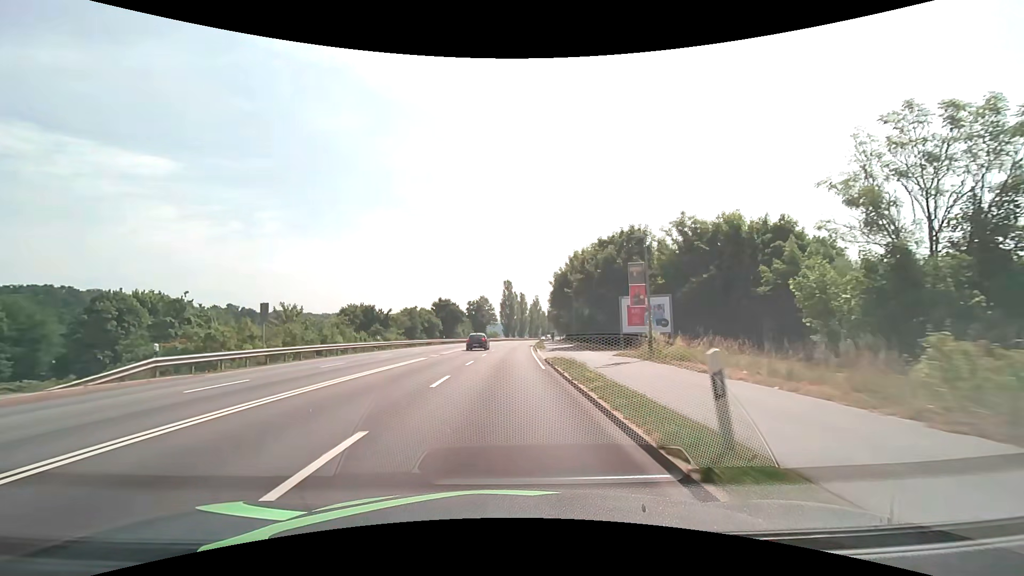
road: primary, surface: asphalt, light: Day
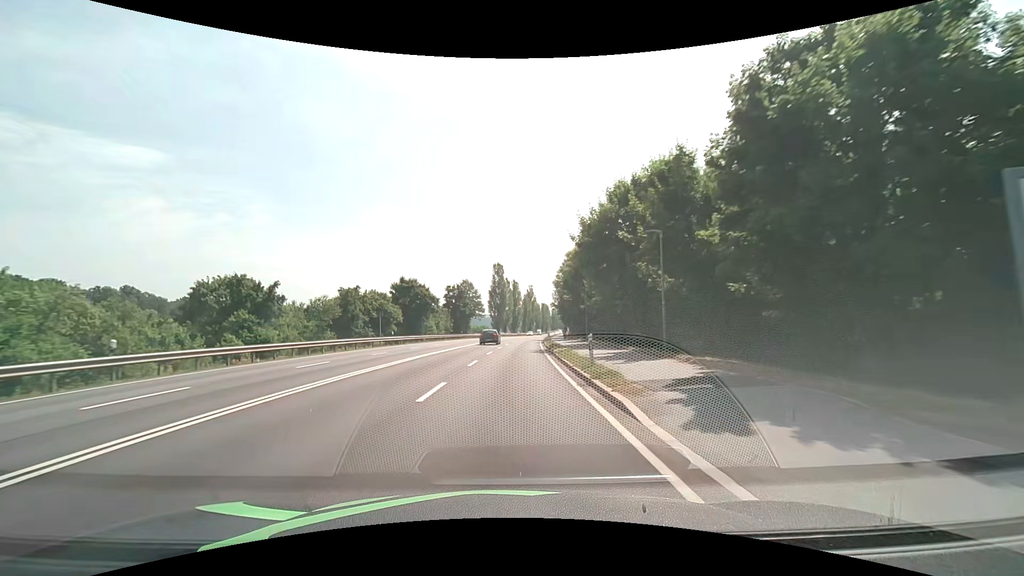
(+0.2, +30.7) m; +1°
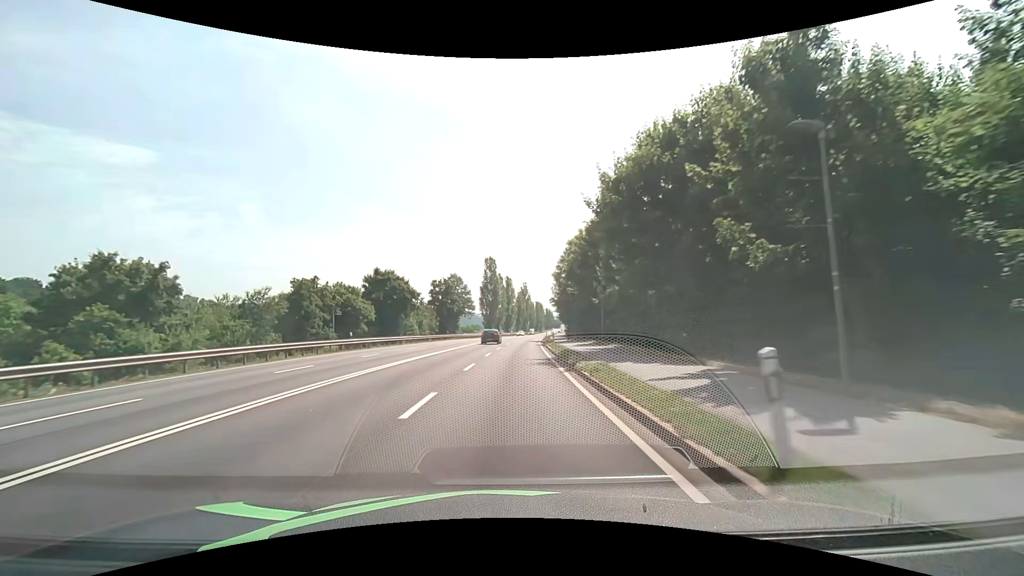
(+0.1, +10.7) m; +1°
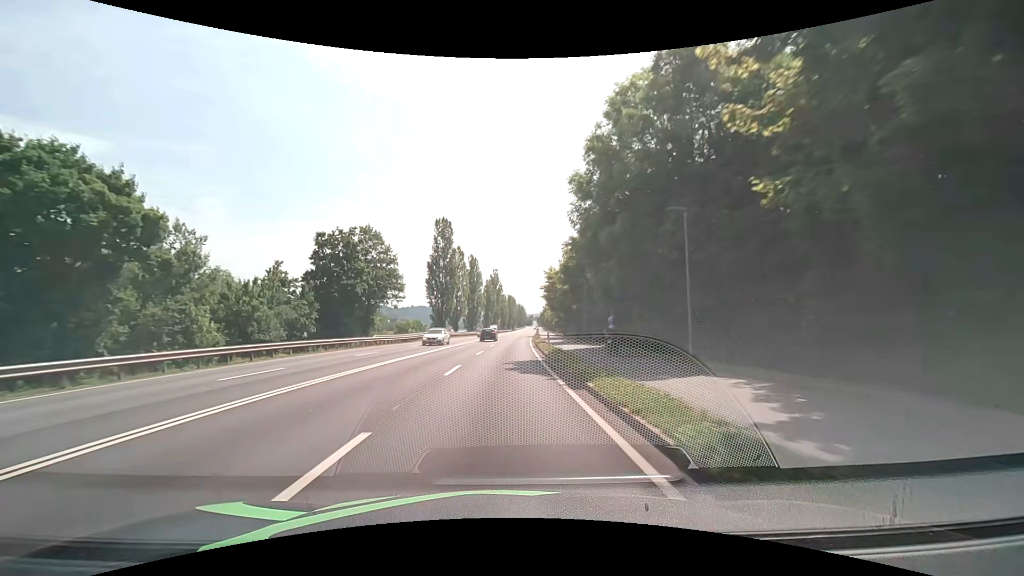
(+1.5, +44.1) m; +3°
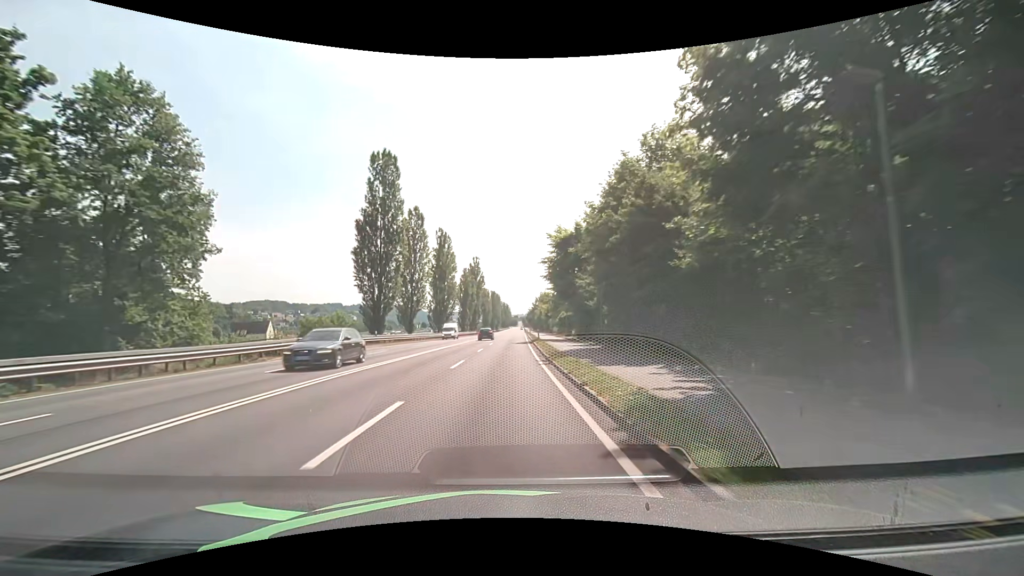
(+0.7, +33.1) m; +3°
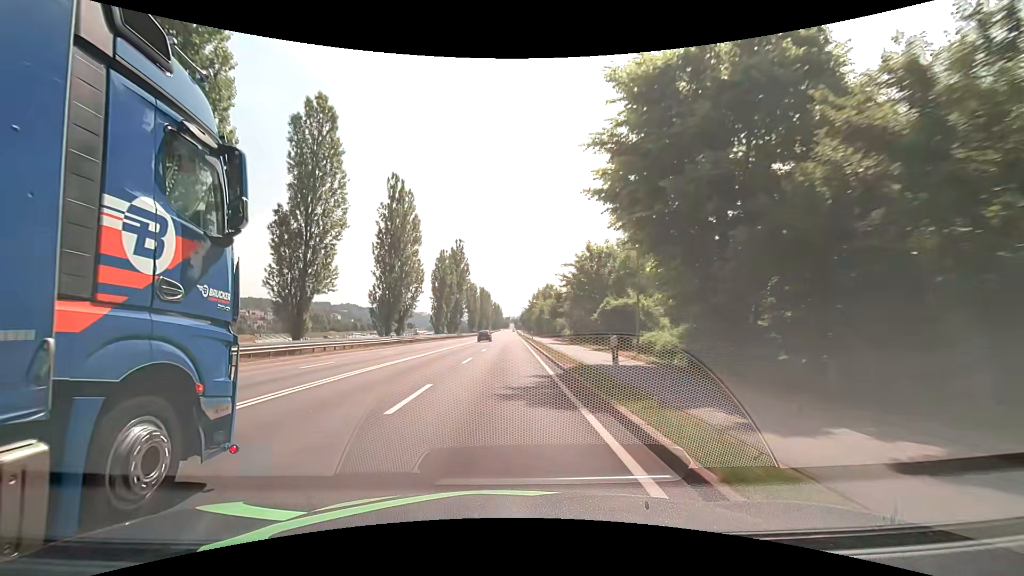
(+0.1, +32.9) m; +1°
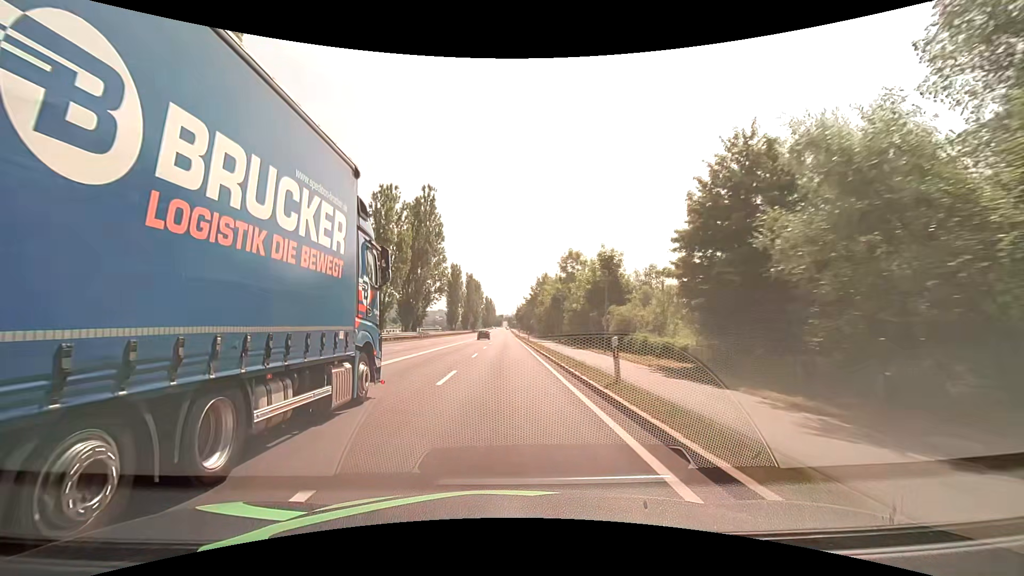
(+0.2, +43.9) m; +1°
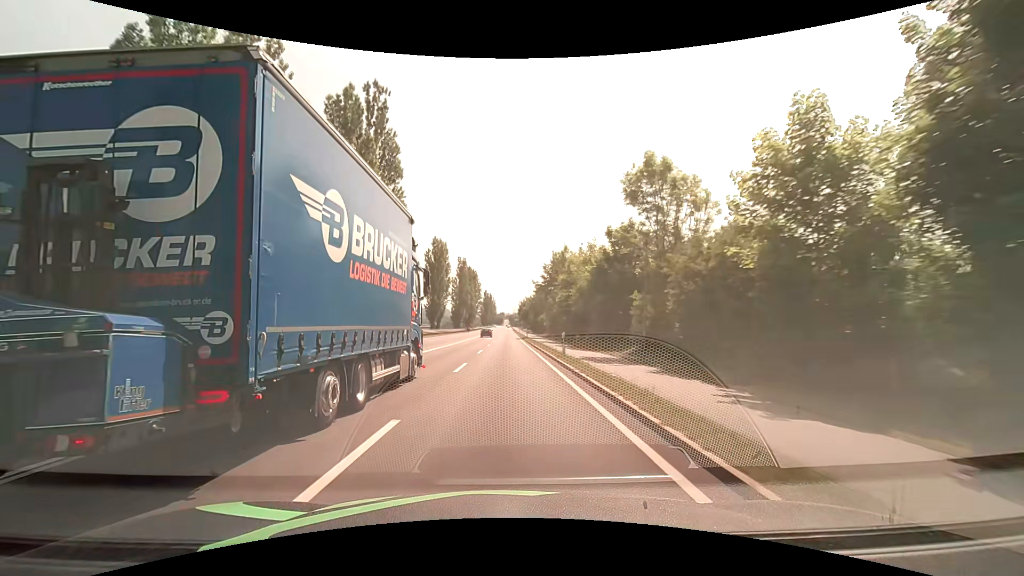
(+0.1, +33.0) m; 0°
(0, +10) (0, +20) (0, +30) (0, +40) (0, +50) (0, +60) (0, +70) (0, +80) (0, +90) (0, +100) m
